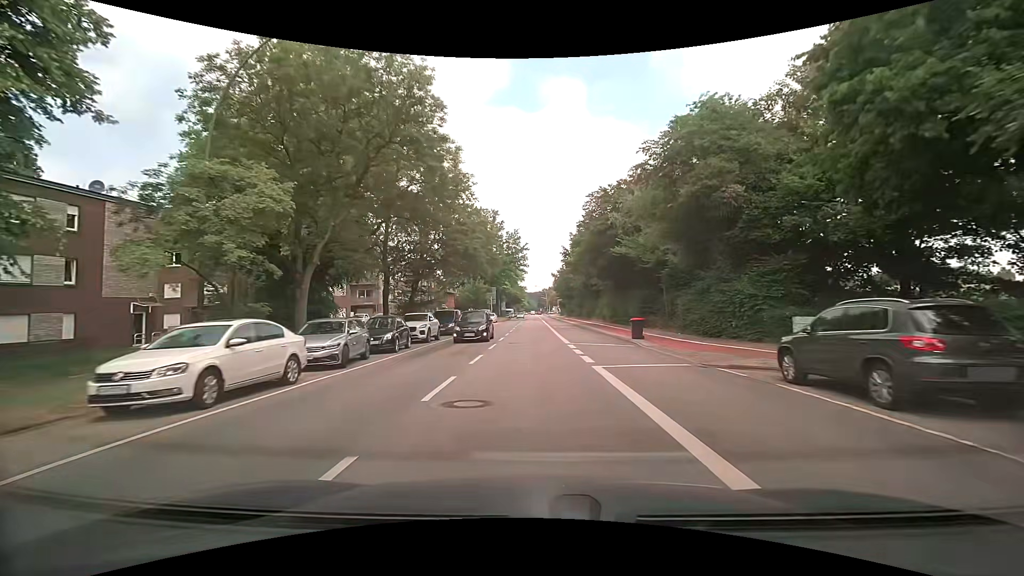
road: secondary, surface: asphalt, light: Day
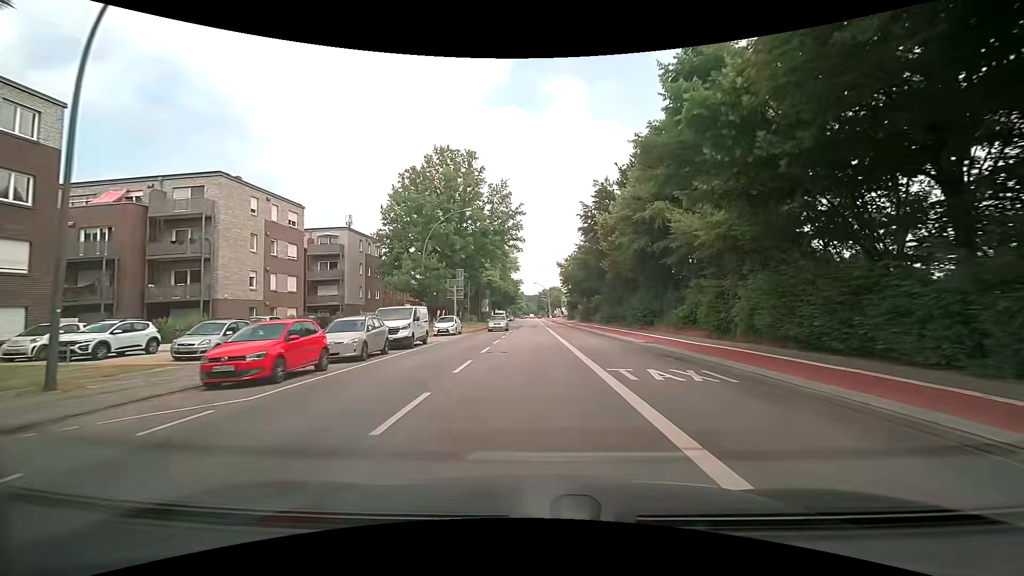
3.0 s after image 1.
(+0.3, +38.3) m; +1°
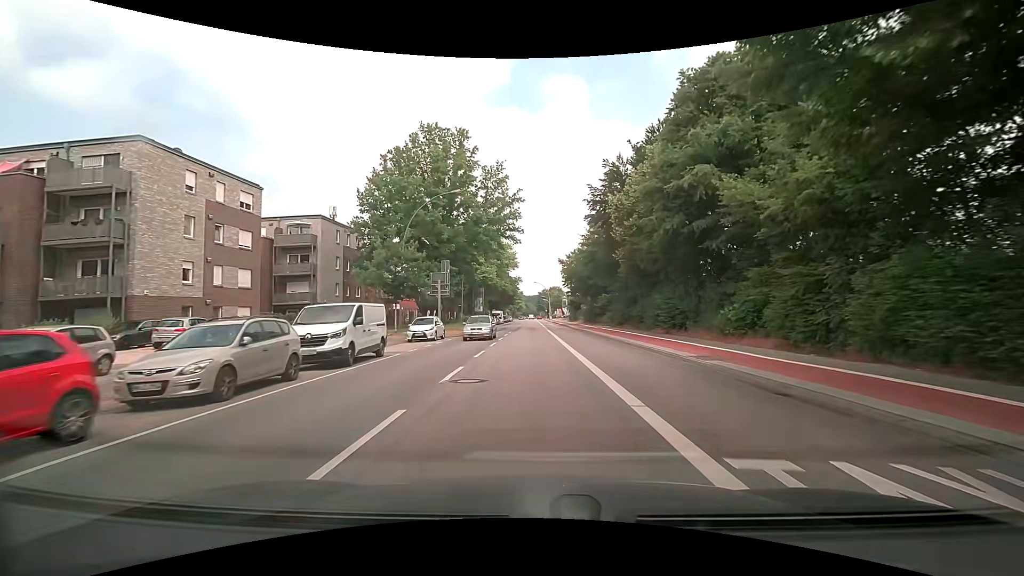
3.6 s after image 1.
(-0.1, +7.6) m; 0°
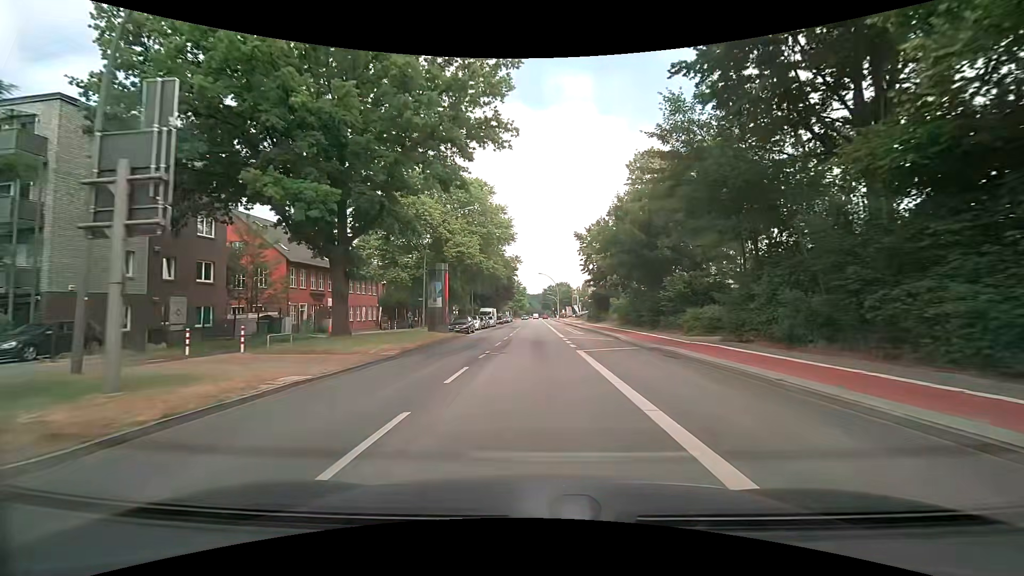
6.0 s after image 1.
(-0.4, +30.2) m; -1°
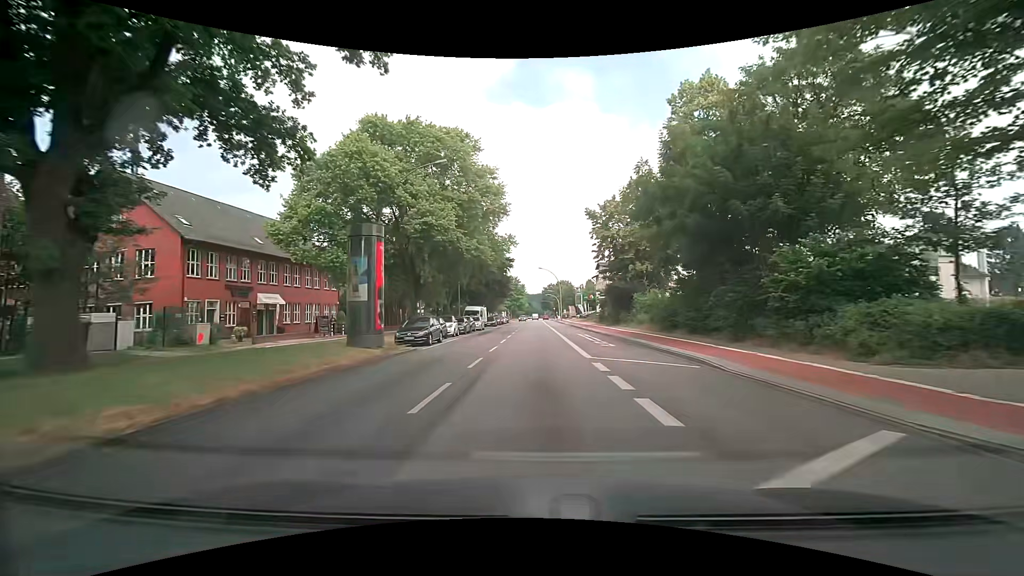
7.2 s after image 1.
(0.0, +15.0) m; 0°
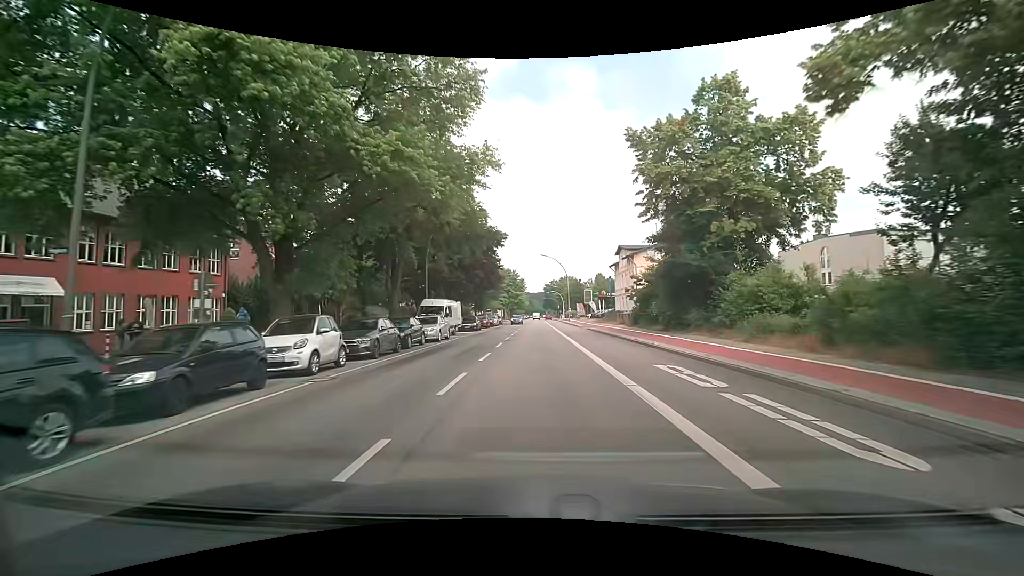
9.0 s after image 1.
(-0.1, +22.6) m; -1°
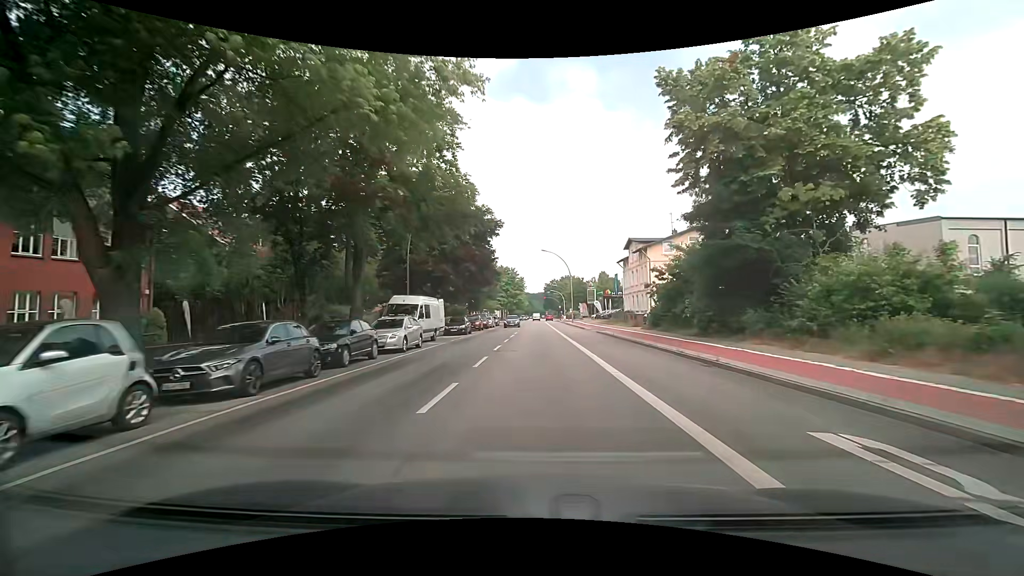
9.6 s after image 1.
(0.0, +7.5) m; -1°
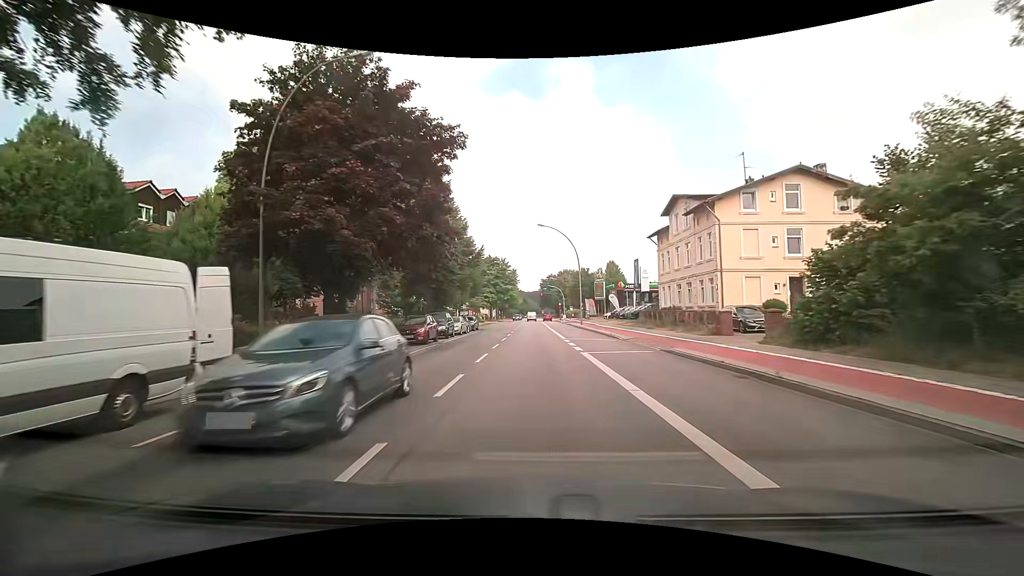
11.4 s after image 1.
(+0.4, +22.5) m; +2°
(0, +10) (0, +20) (0, +30) (0, +40) (0, +50) (0, +60) (0, +70) (0, +80) (-1, +90) (0, +100) m
